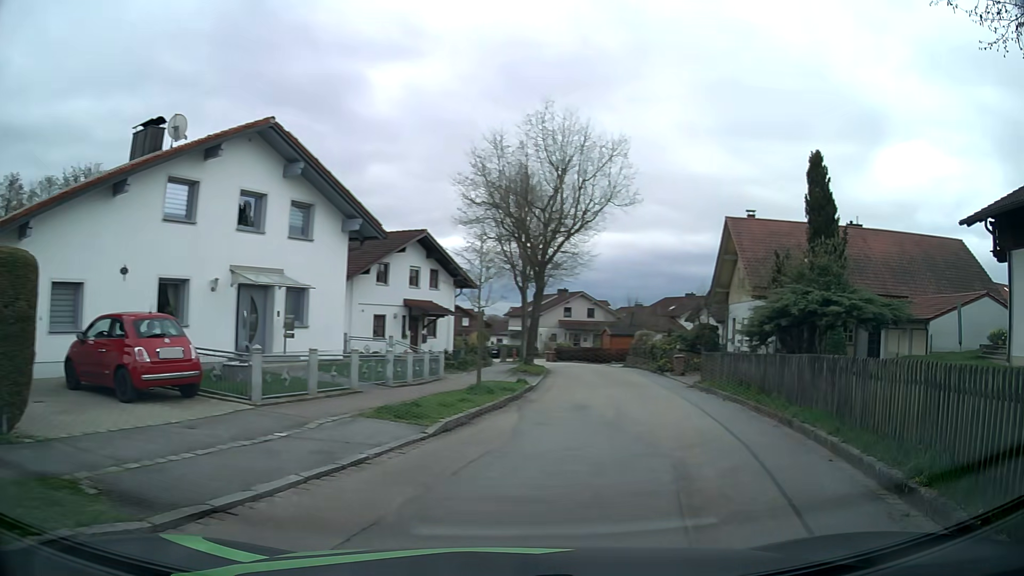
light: Day
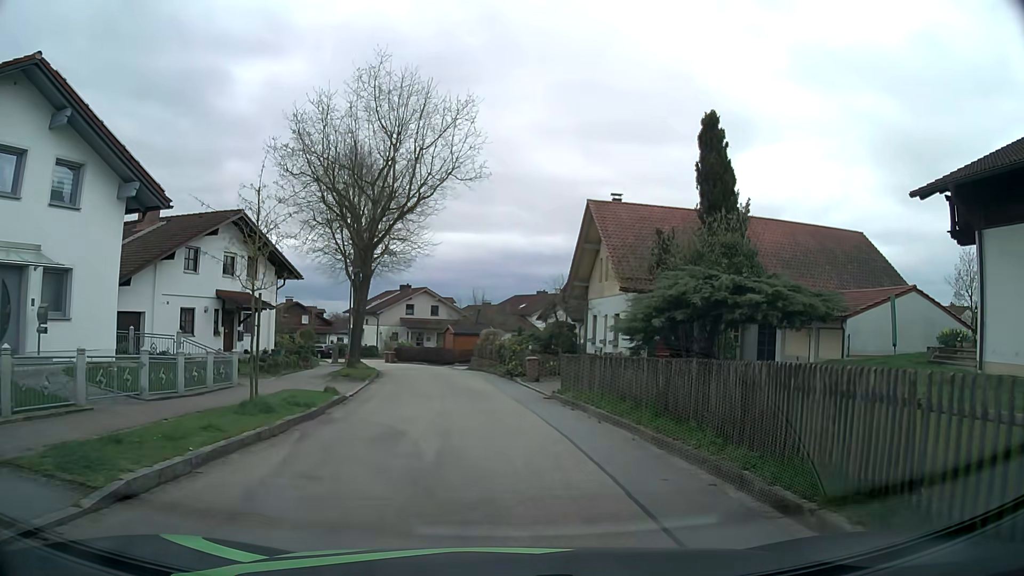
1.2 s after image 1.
(+0.8, +5.0) m; +13°
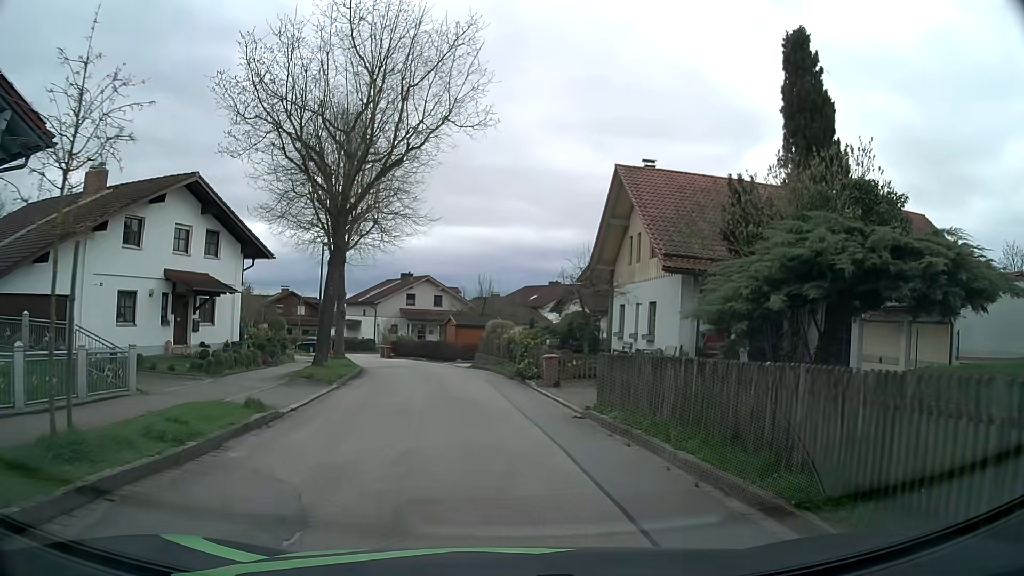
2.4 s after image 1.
(+0.1, +6.0) m; 0°
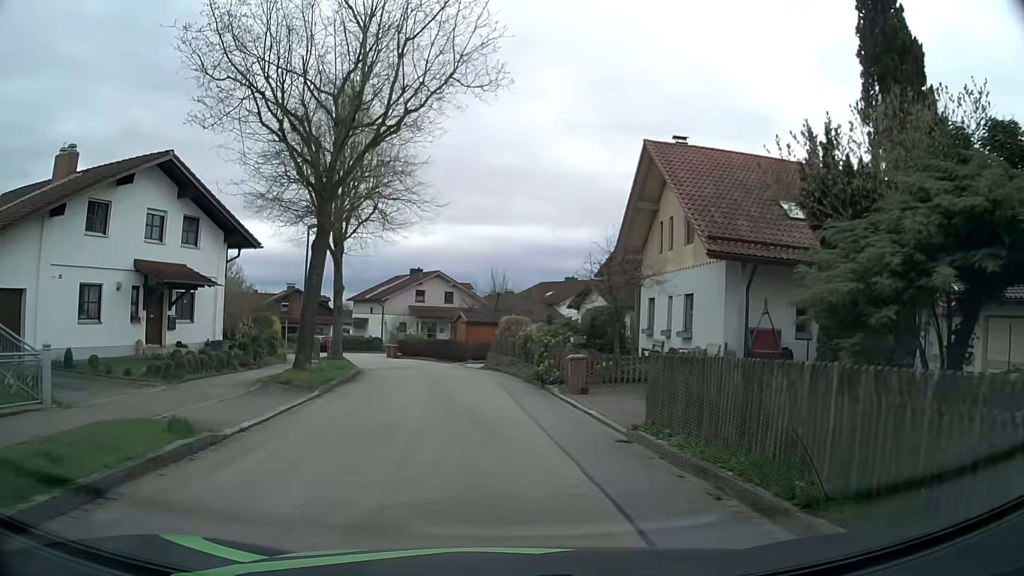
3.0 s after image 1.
(0.0, +3.3) m; -1°
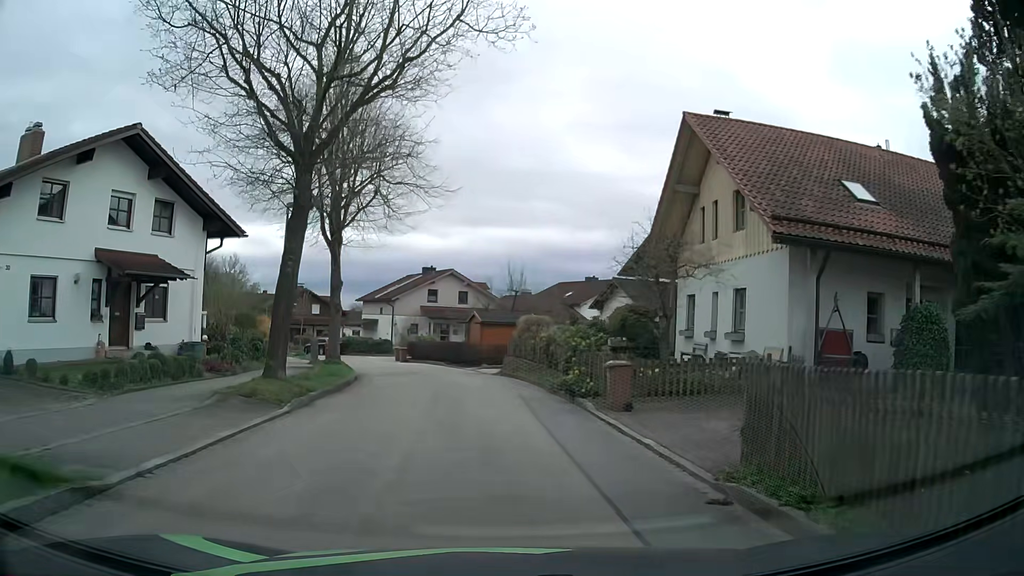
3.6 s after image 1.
(-0.1, +3.5) m; -2°
